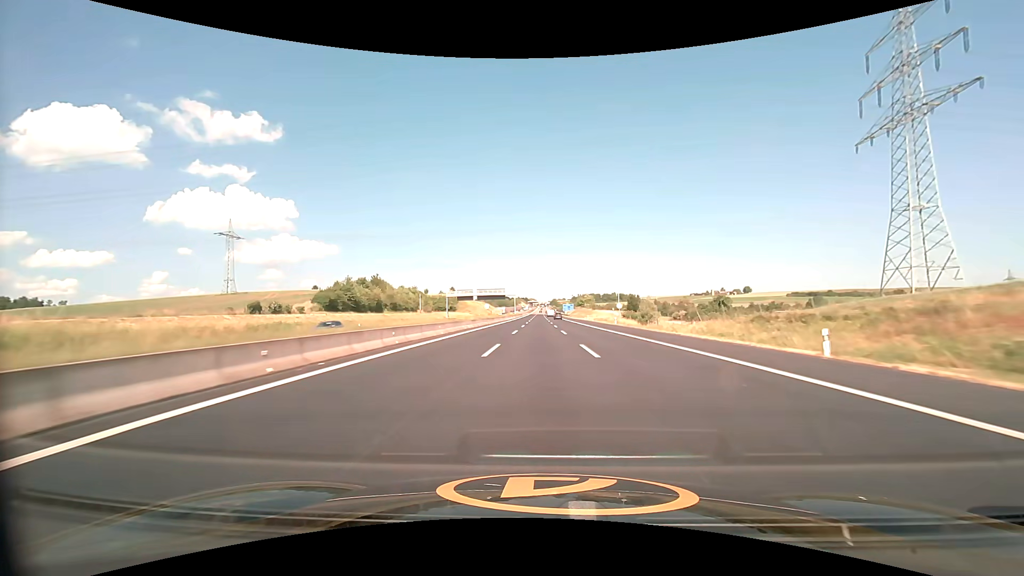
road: motorway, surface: asphalt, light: Day
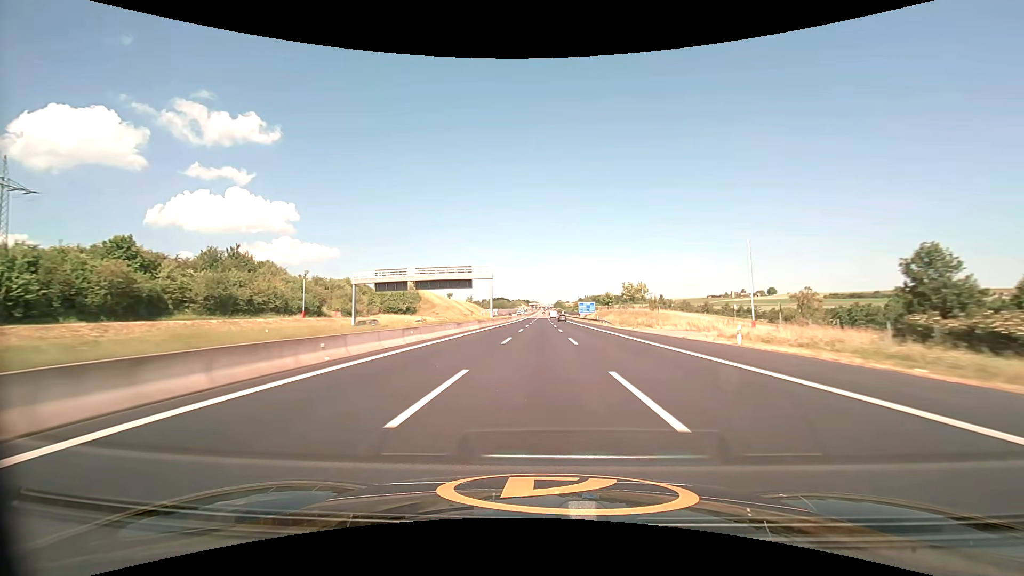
(-0.2, +81.2) m; 0°
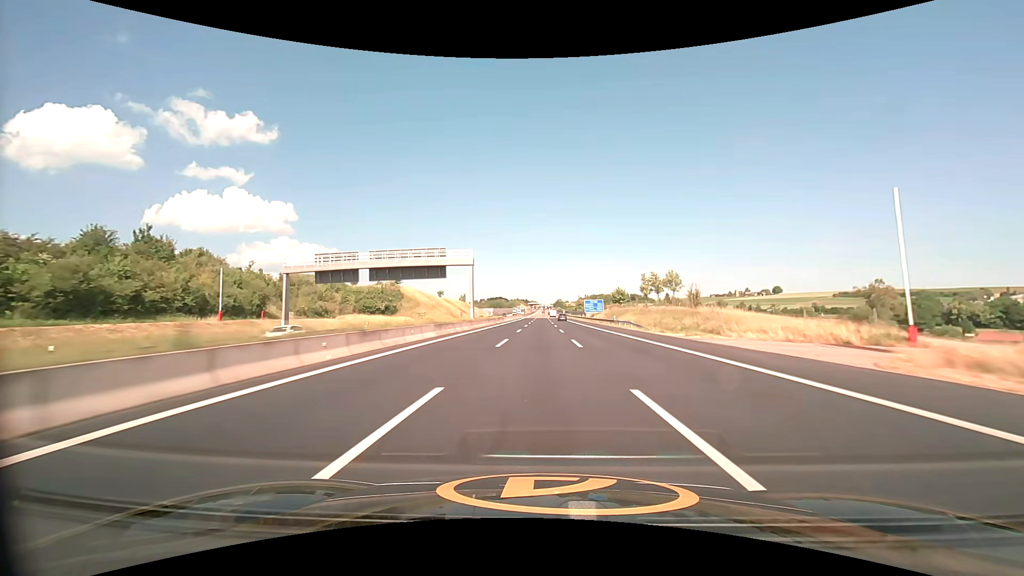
(0.0, +21.0) m; 0°
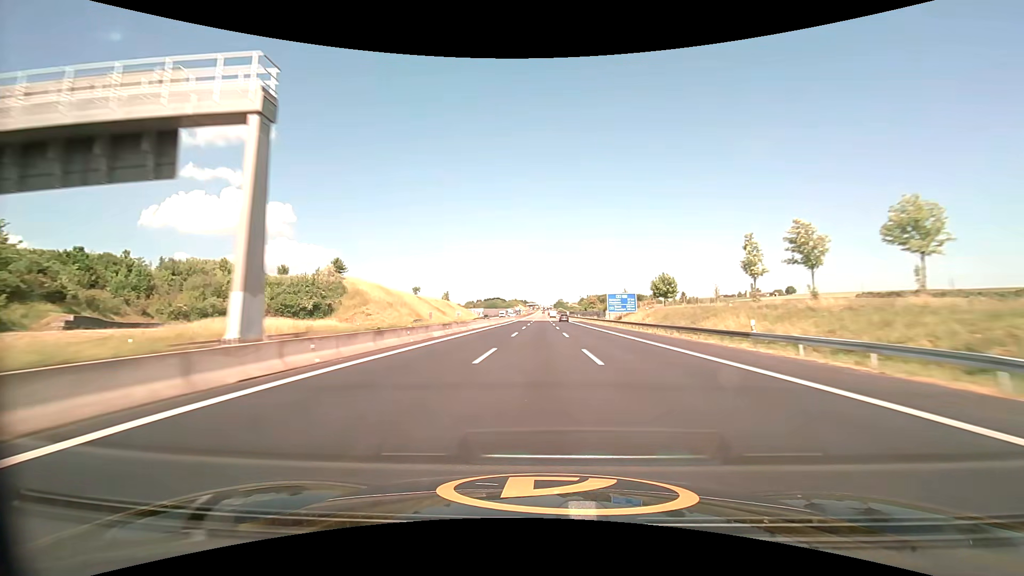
(0.0, +43.1) m; 0°
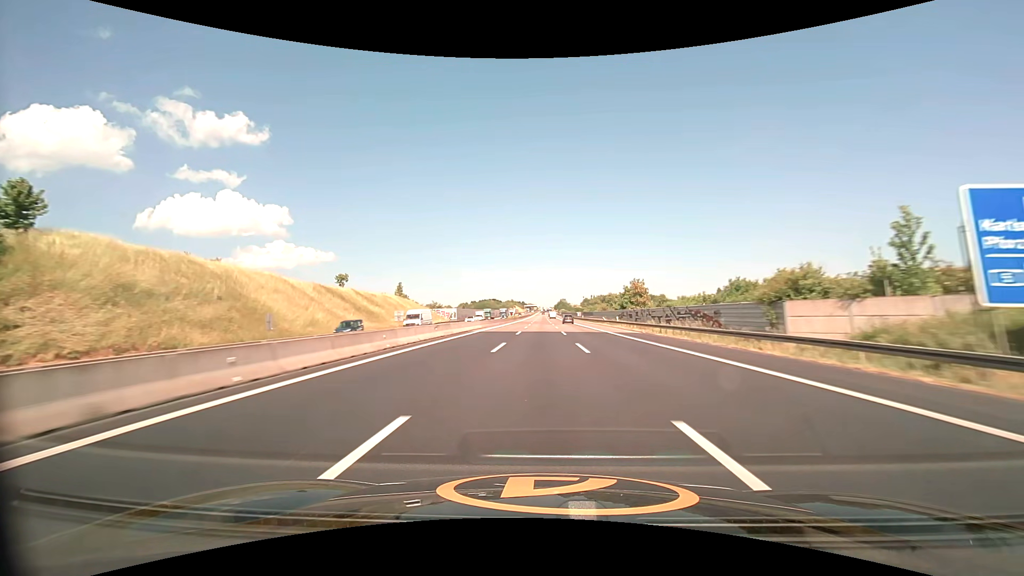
(0.0, +67.5) m; 0°
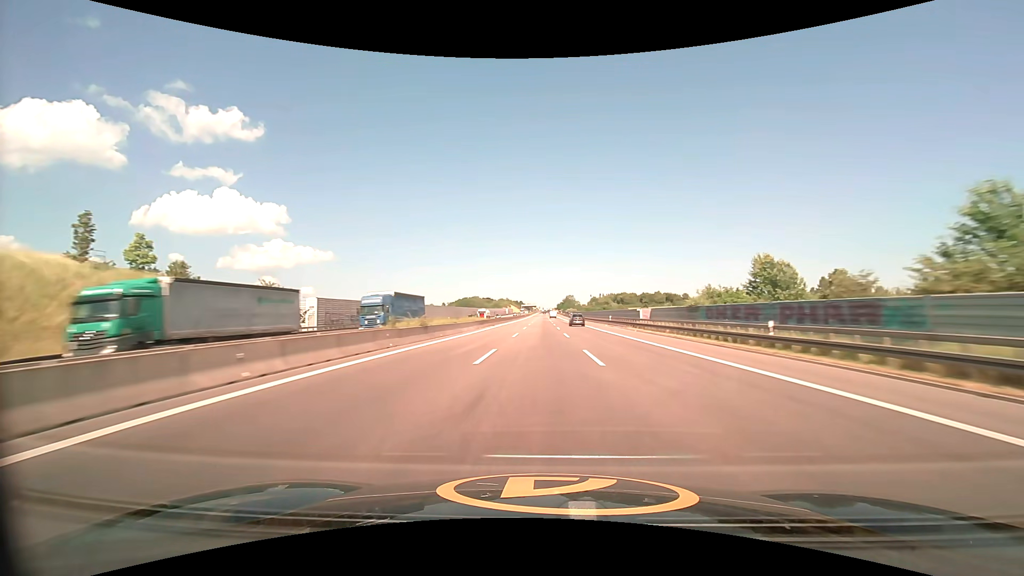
(+0.1, +94.7) m; 0°
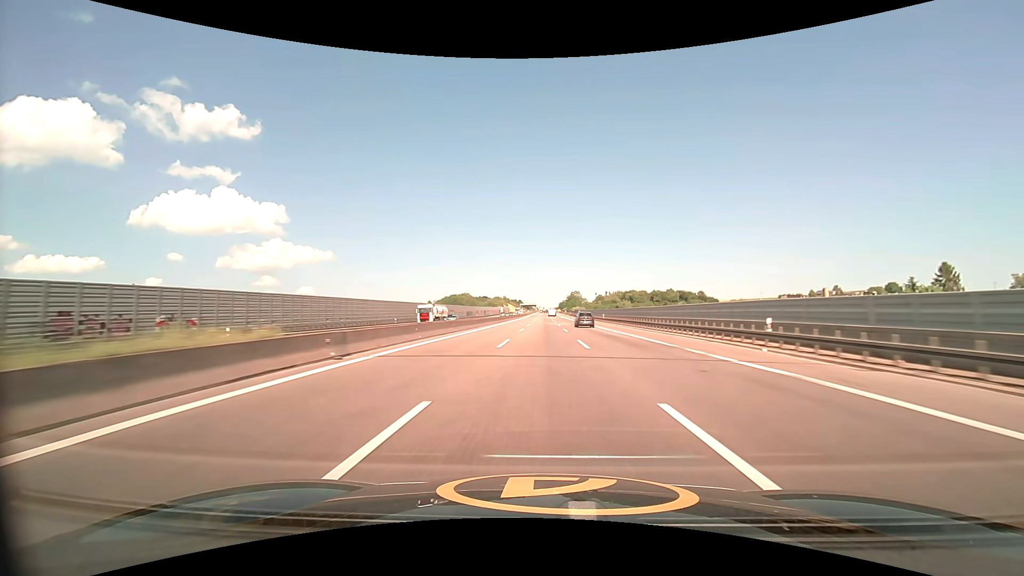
(+0.1, +48.2) m; 0°
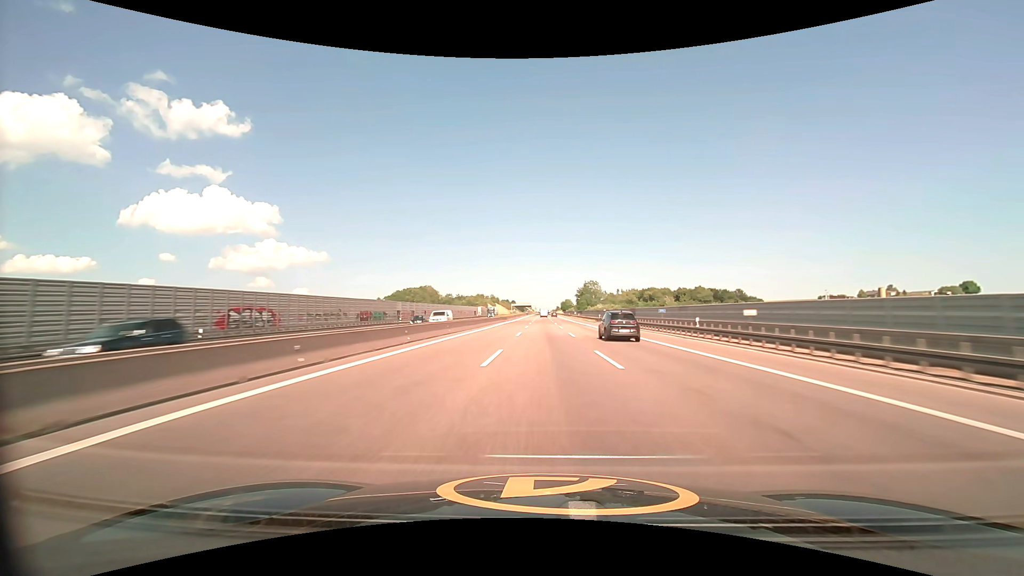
(+0.2, +96.5) m; 0°
(0, +10) (0, +20) (0, +30) (0, +40) (0, +50) (0, +60) (0, +70) (0, +80) (0, +90) (0, +100) m
